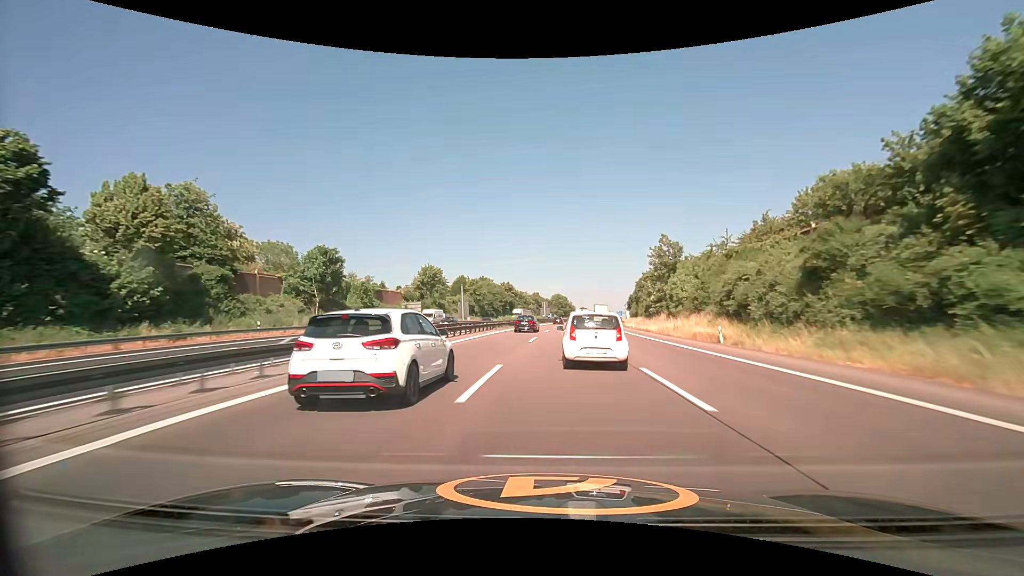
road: motorway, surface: asphalt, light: Day
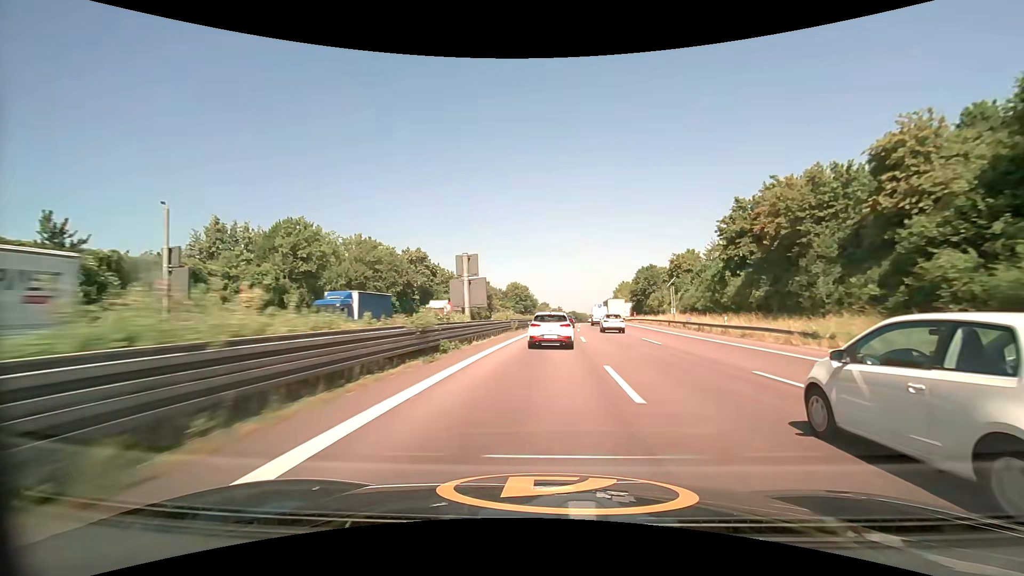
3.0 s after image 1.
(+2.2, +90.5) m; +4°
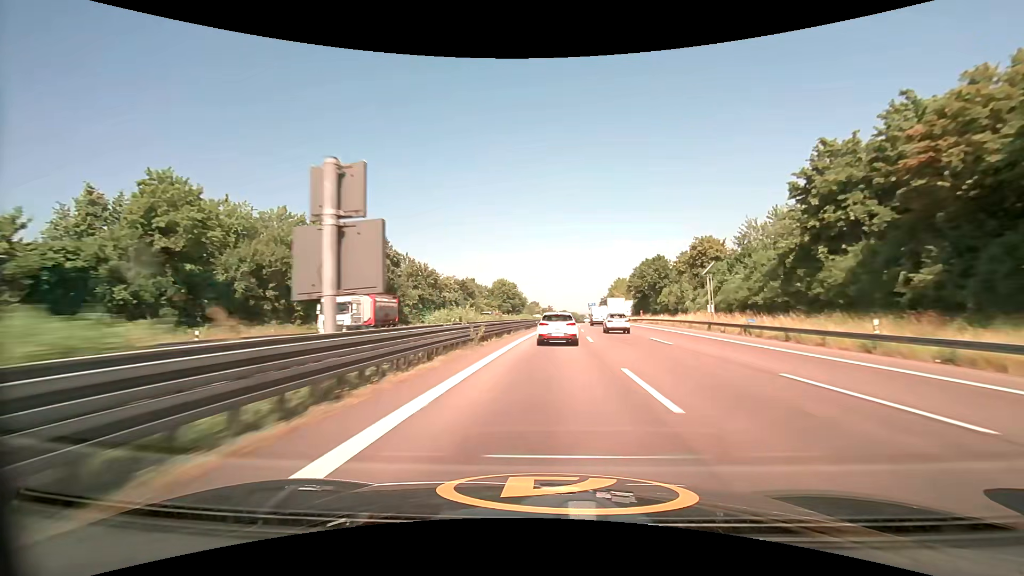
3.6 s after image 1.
(+0.2, +18.9) m; +1°
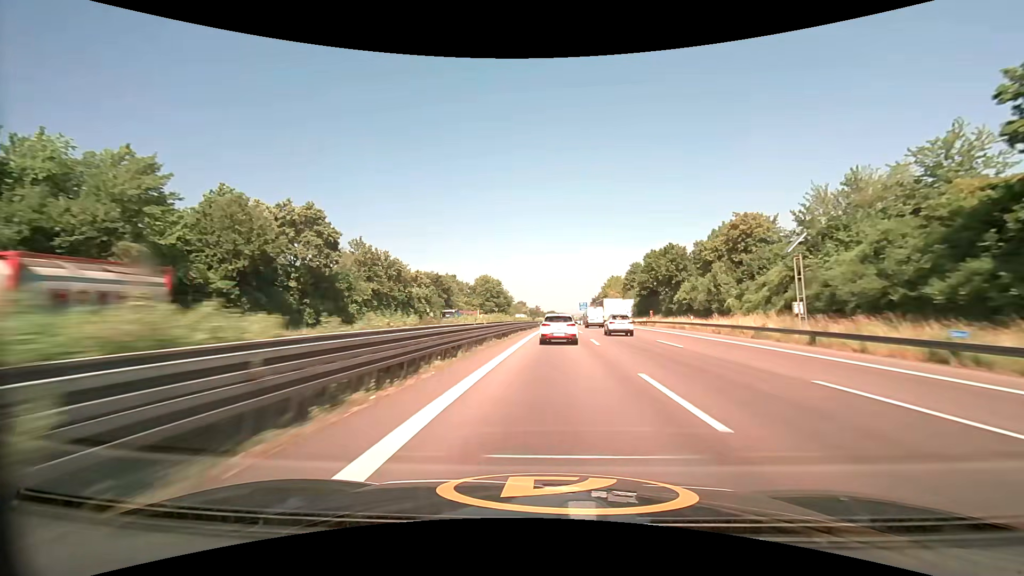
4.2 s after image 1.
(+0.2, +19.2) m; +2°
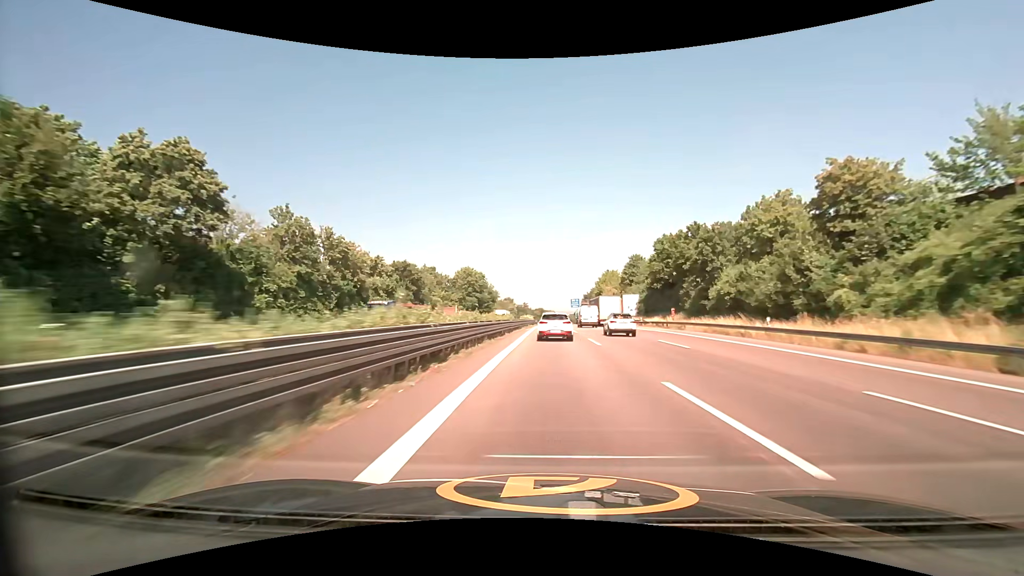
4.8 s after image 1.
(+0.1, +19.4) m; +1°
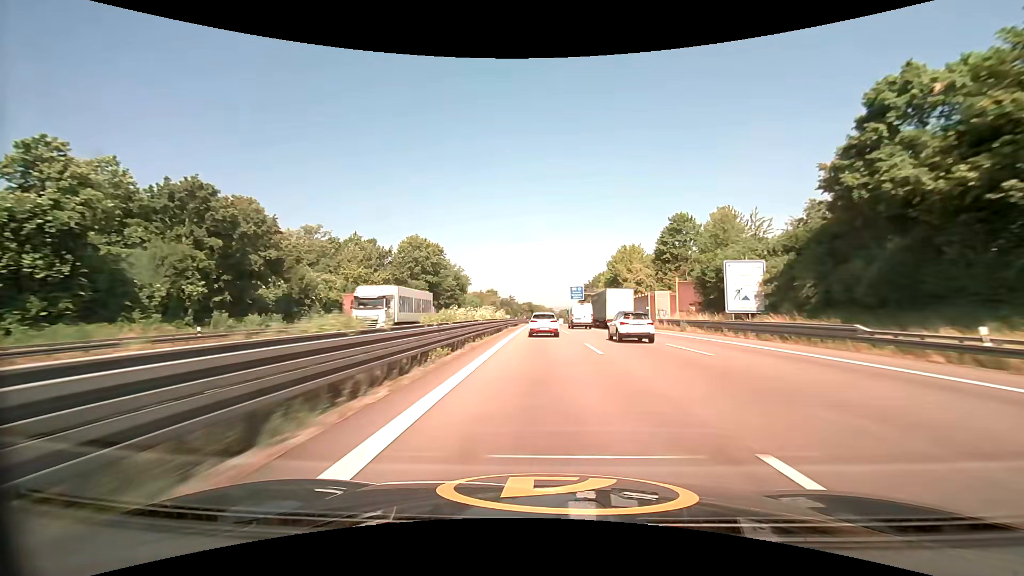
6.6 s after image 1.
(+1.4, +58.7) m; +2°
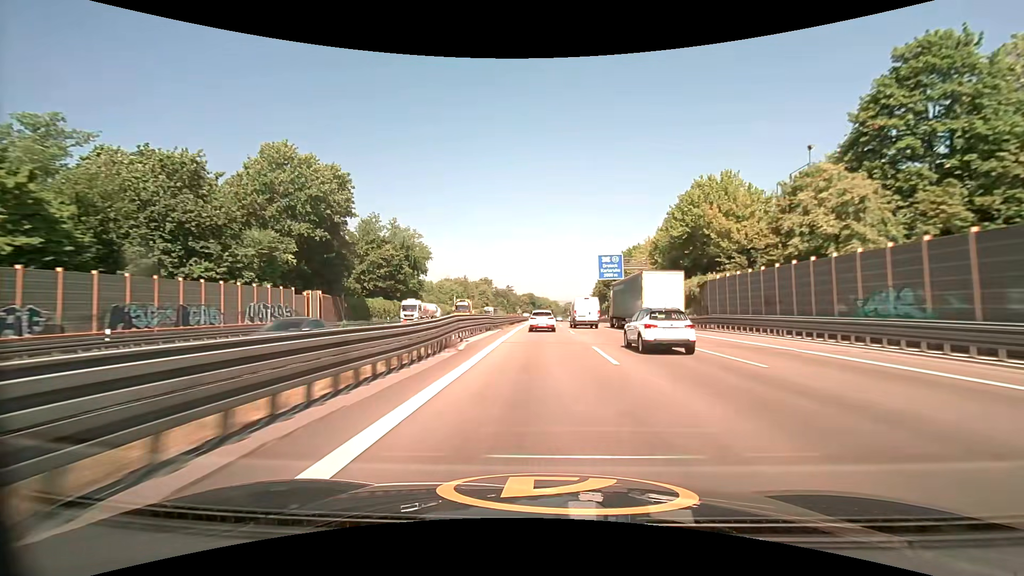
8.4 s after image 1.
(0.0, +59.1) m; 0°
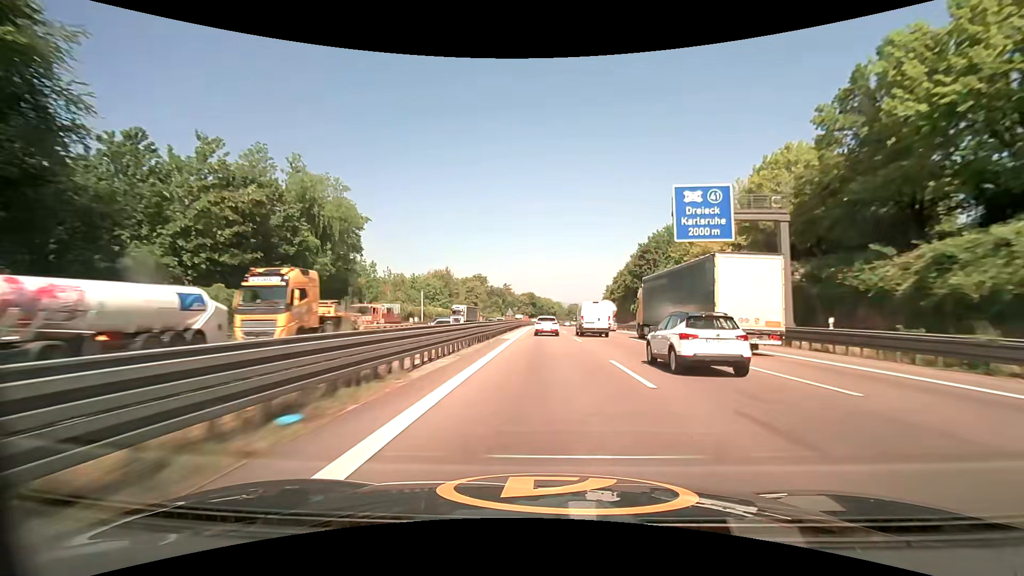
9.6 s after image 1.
(-0.1, +39.3) m; 0°
(0, +10) (0, +20) (0, +30) (0, +40) (0, +50) (0, +60) (0, +70) (0, +80) (+1, +90) (+1, +100) m
